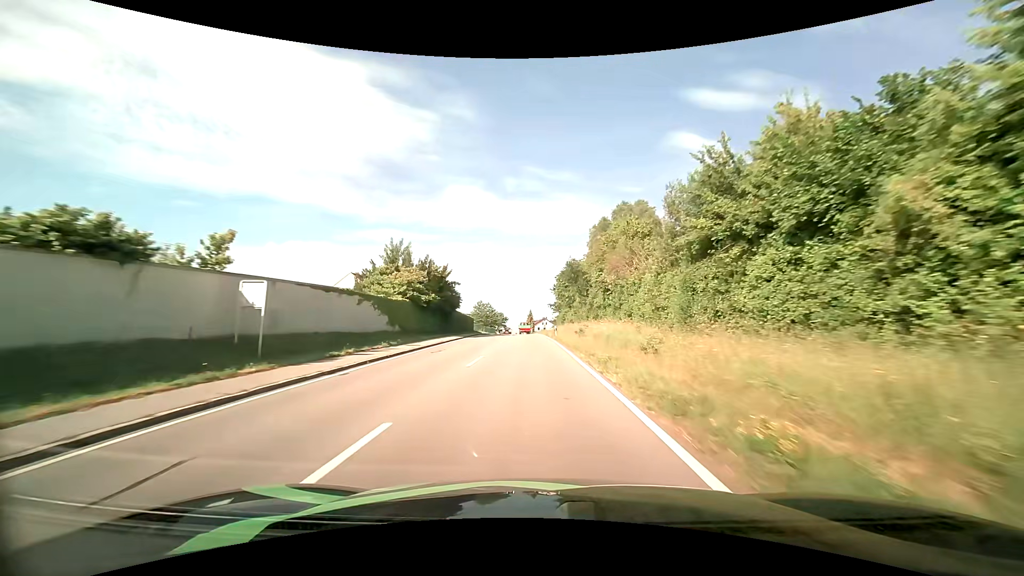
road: tertiary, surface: asphalt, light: Day
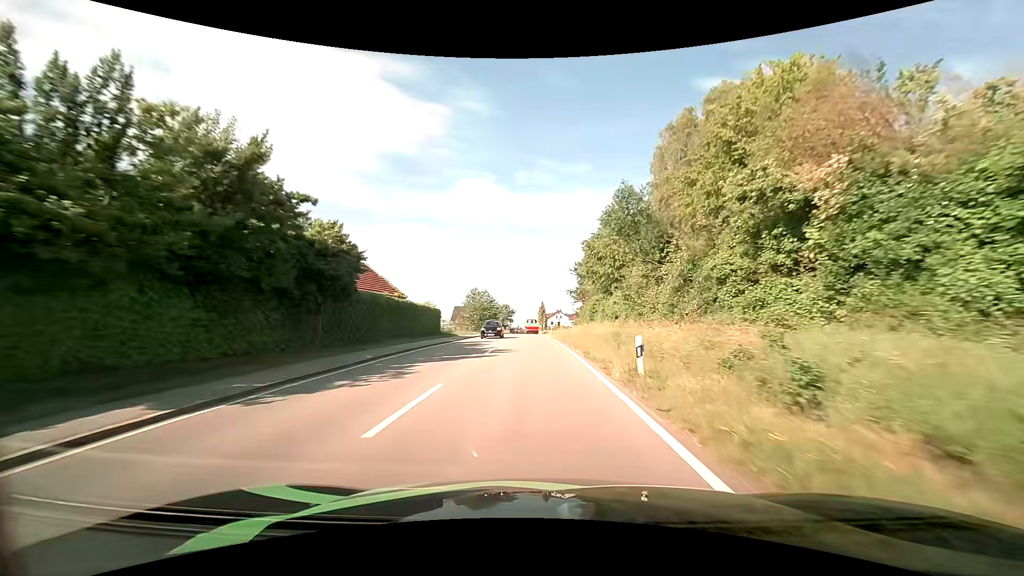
(-0.2, +32.1) m; -1°
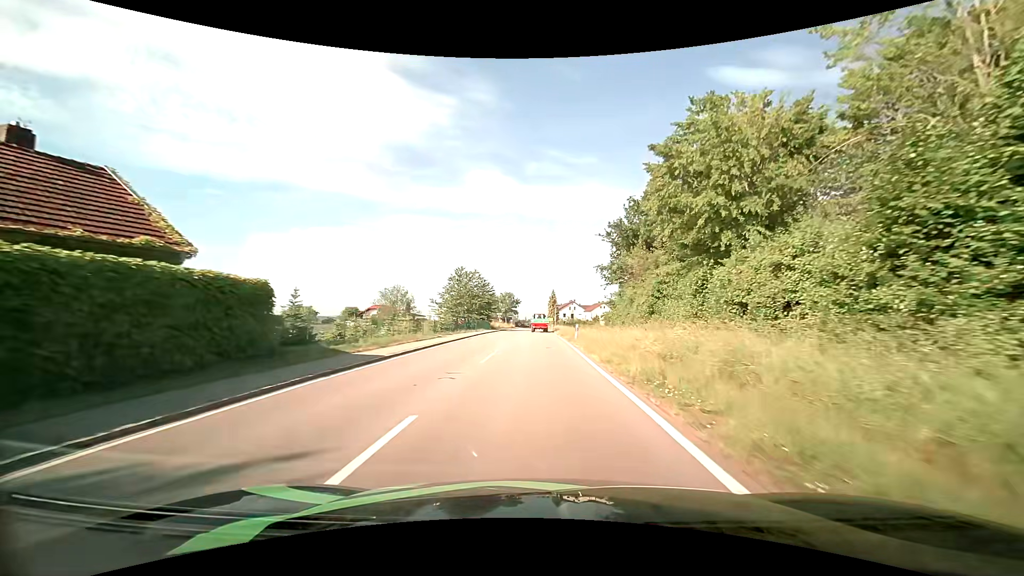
(-0.3, +27.4) m; -1°
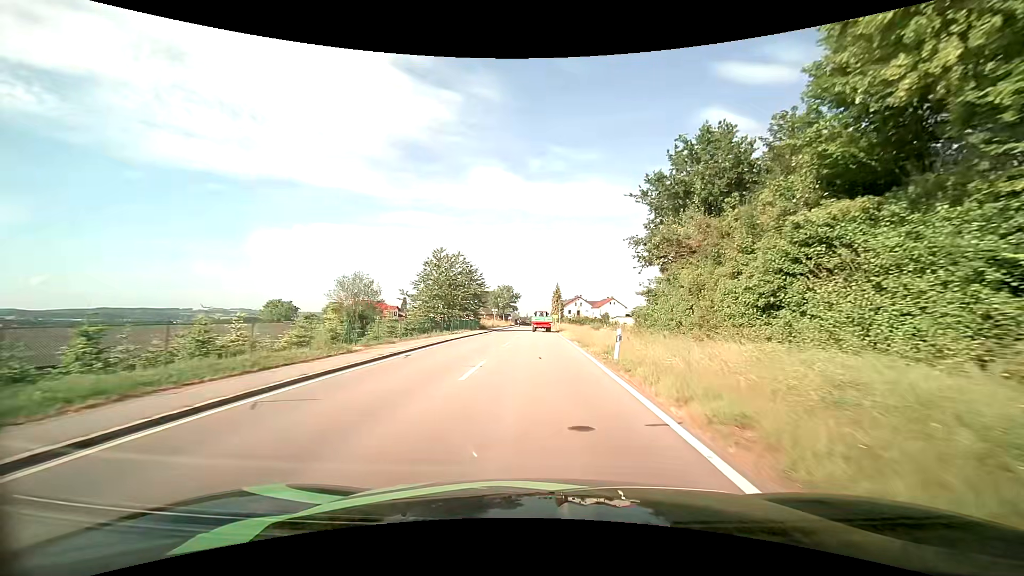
(-0.1, +16.0) m; -1°
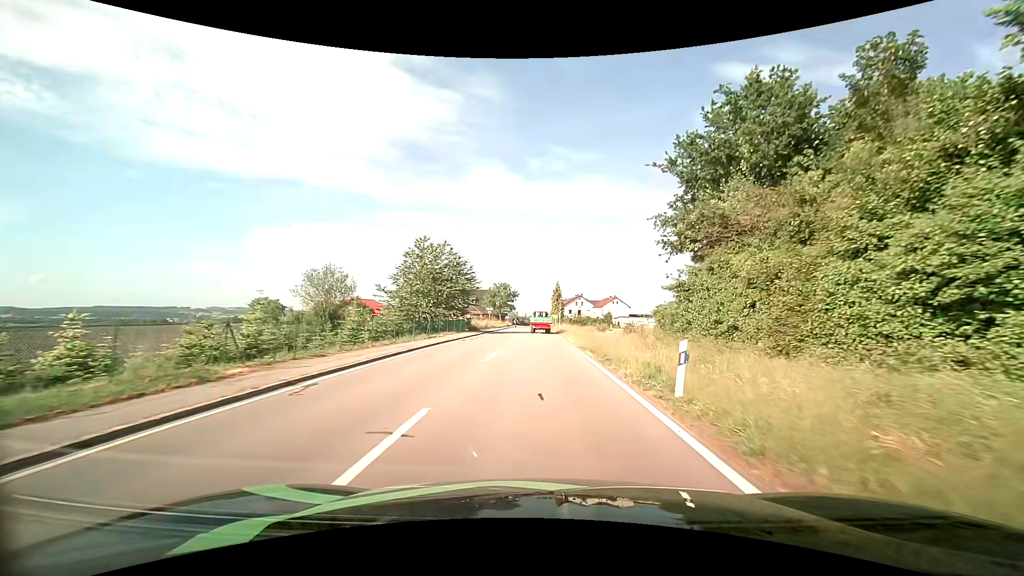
(+0.1, +7.3) m; 0°
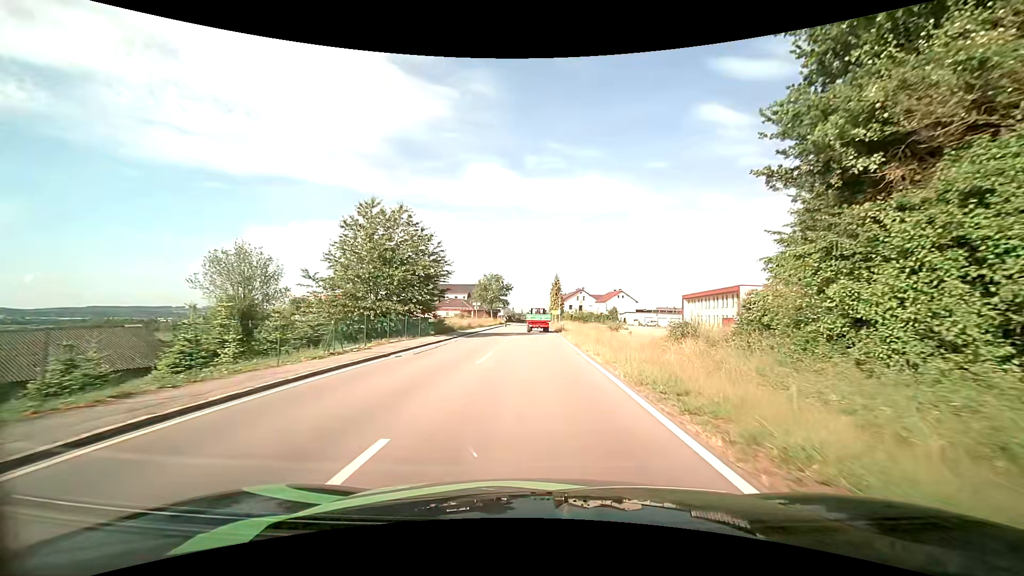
(+0.1, +13.4) m; 0°
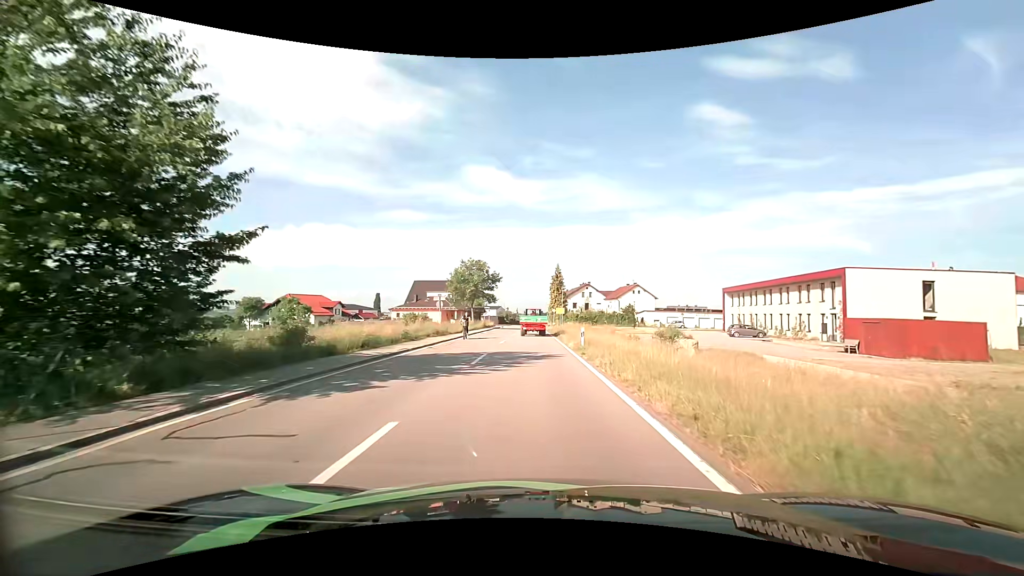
(+0.1, +23.0) m; 0°
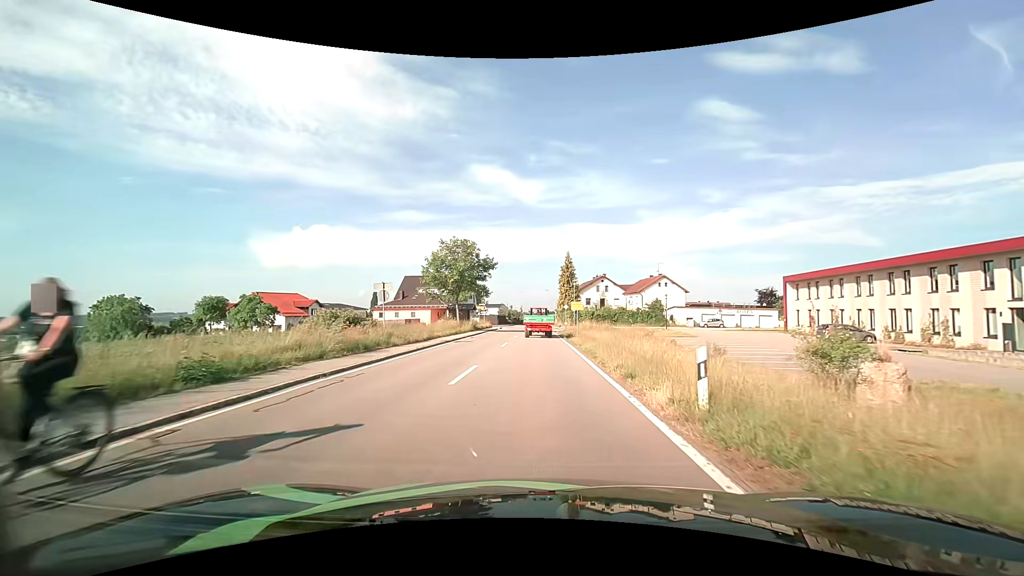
(-0.1, +16.8) m; -1°
(0, +10) (0, +20) (0, +30) (0, +40) (0, +50) (0, +60) (0, +70) (0, +80) (0, +90) (0, +100) m
